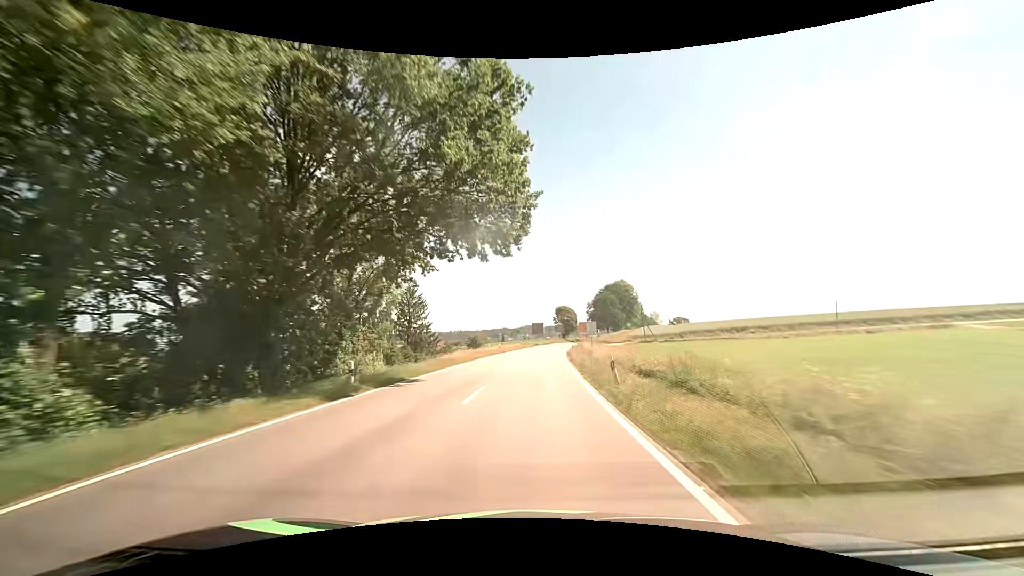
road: secondary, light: Day
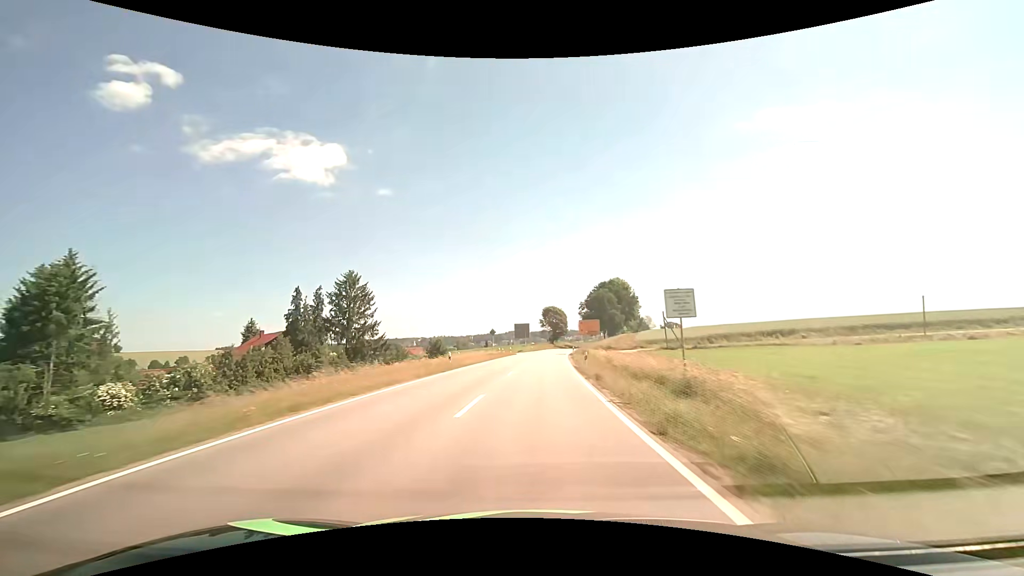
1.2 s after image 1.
(+0.3, +25.8) m; +1°
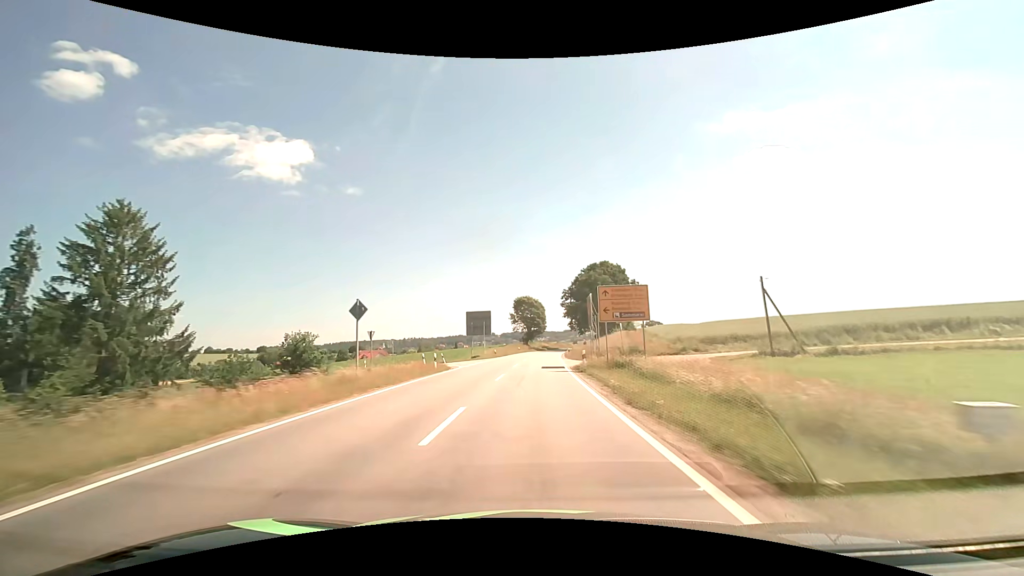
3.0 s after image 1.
(+1.1, +38.2) m; +3°
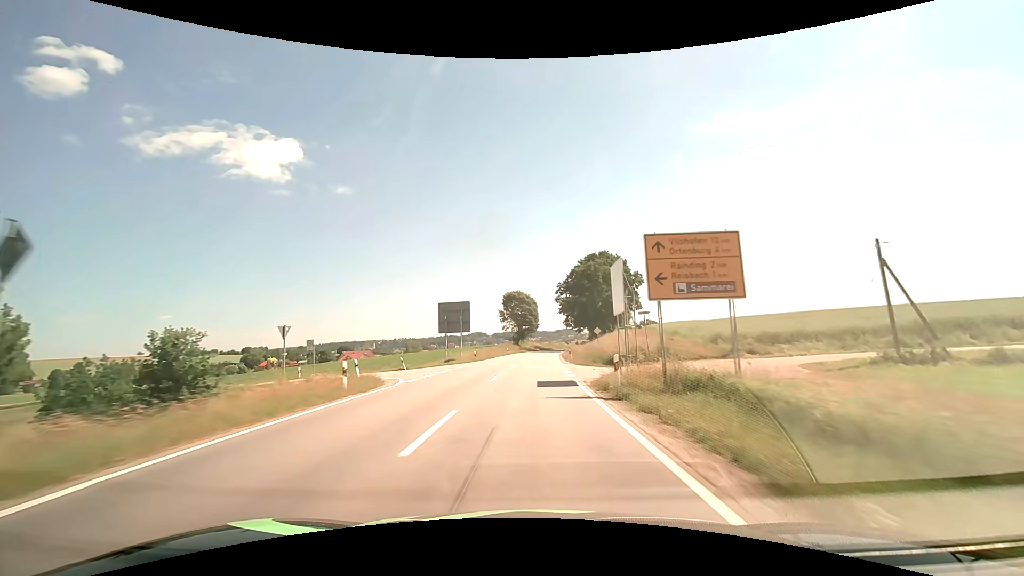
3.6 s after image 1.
(+0.1, +12.6) m; +1°
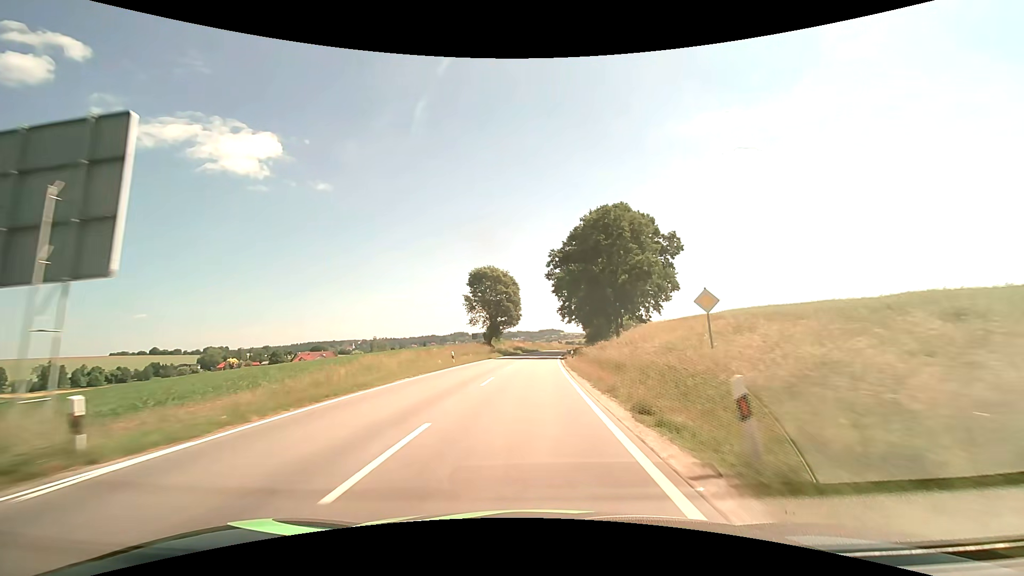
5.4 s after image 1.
(+0.7, +37.5) m; +2°
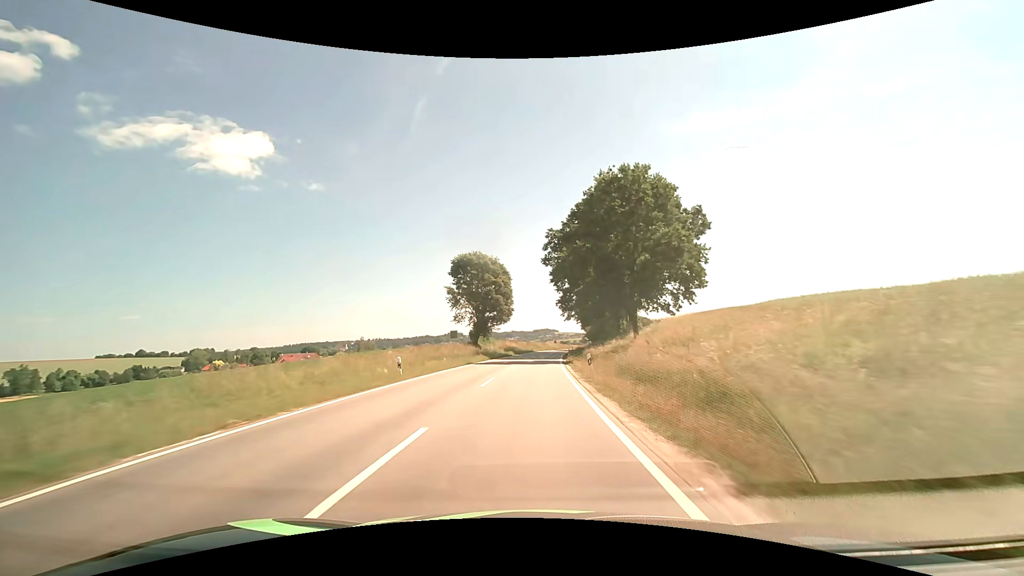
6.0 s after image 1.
(+0.1, +12.4) m; +1°
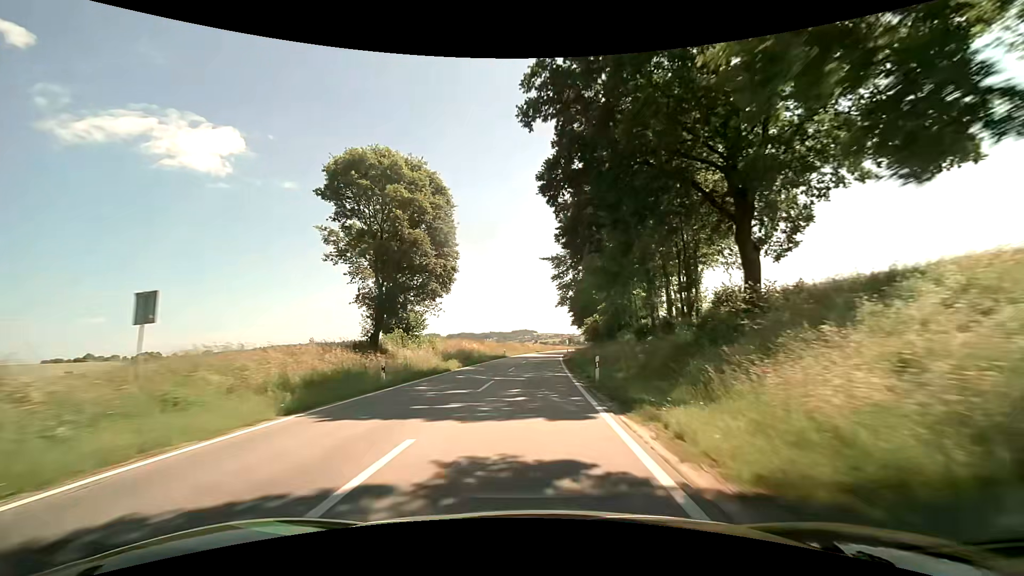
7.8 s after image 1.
(+0.8, +36.9) m; +2°
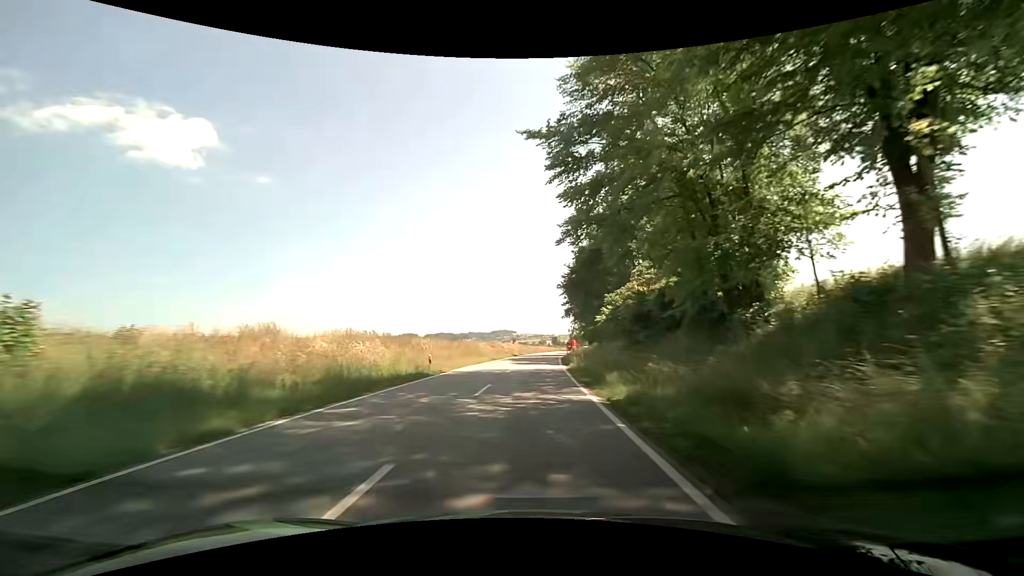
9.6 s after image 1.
(+0.8, +37.3) m; +2°
(0, +10) (0, +20) (+1, +30) (+1, +40) (+2, +50) (+2, +60) (+3, +70) (+4, +80) (+5, +90) (+6, +100) m
